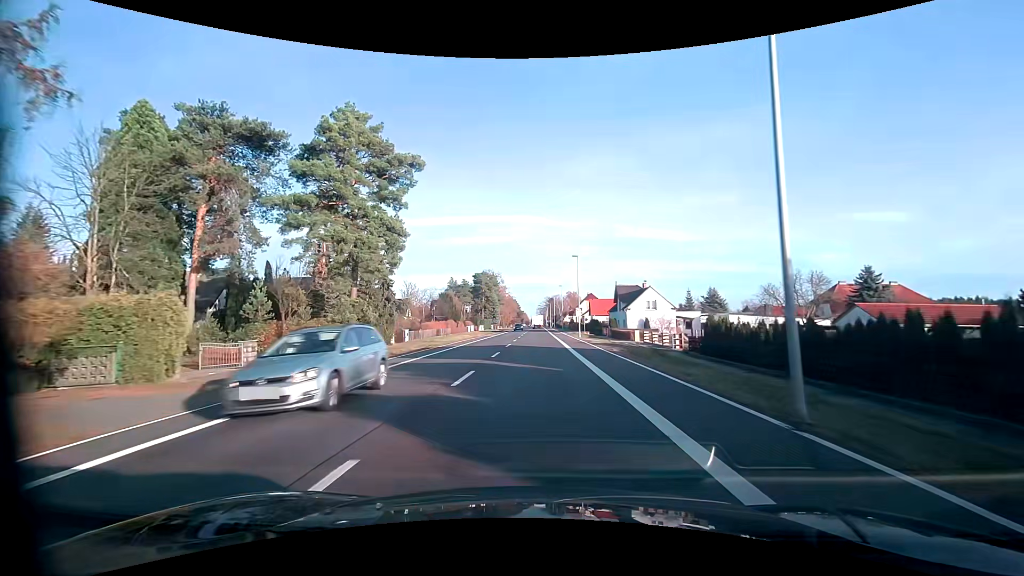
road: primary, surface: asphalt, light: Day
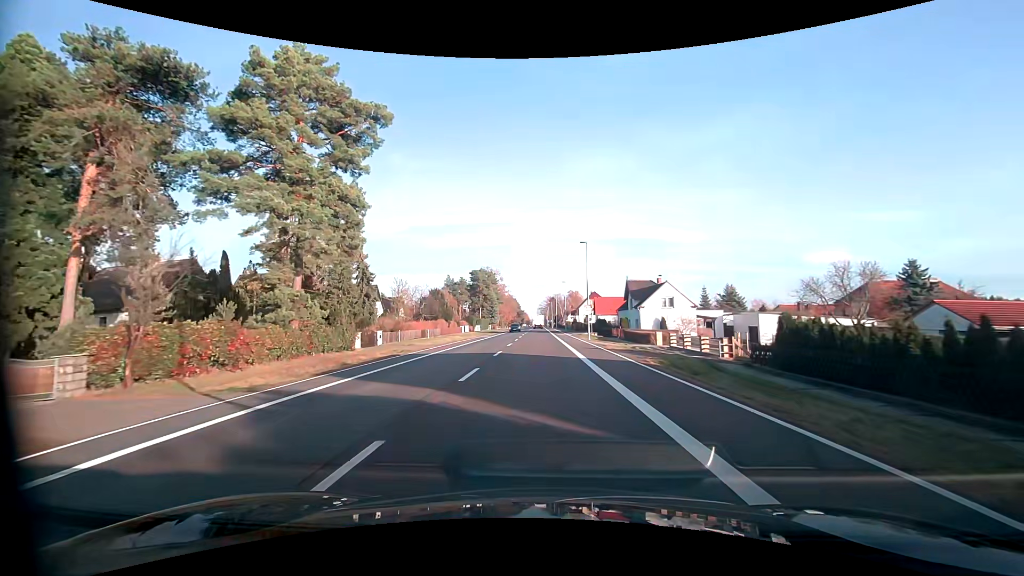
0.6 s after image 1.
(0.0, +8.4) m; 0°
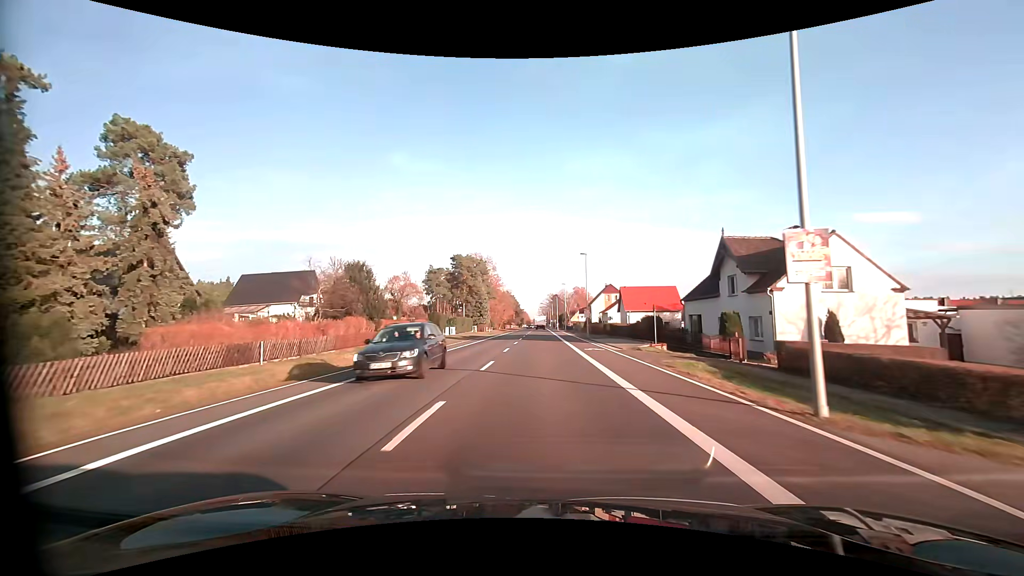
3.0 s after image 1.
(-0.2, +33.5) m; 0°
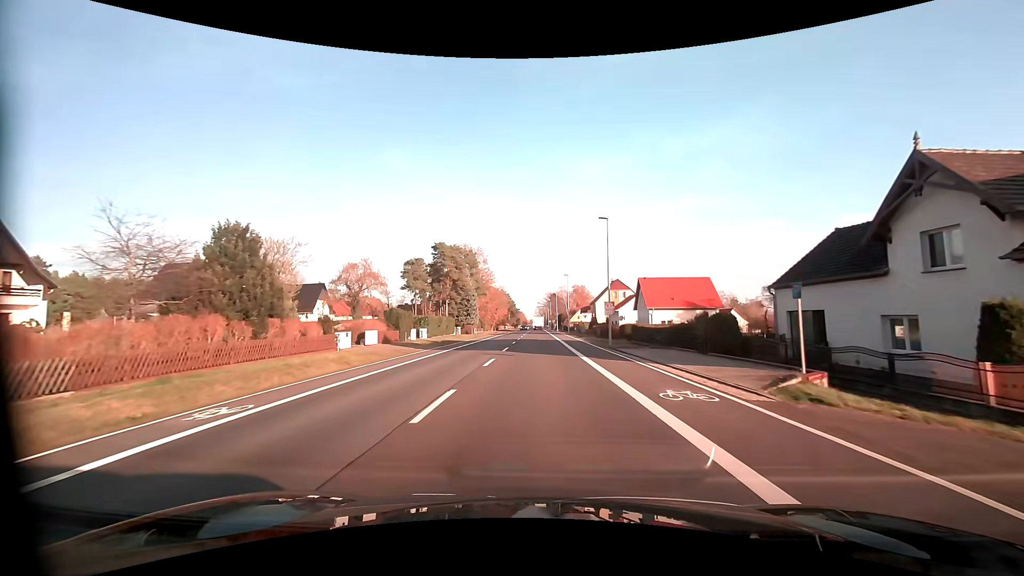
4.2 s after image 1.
(+0.1, +16.7) m; 0°
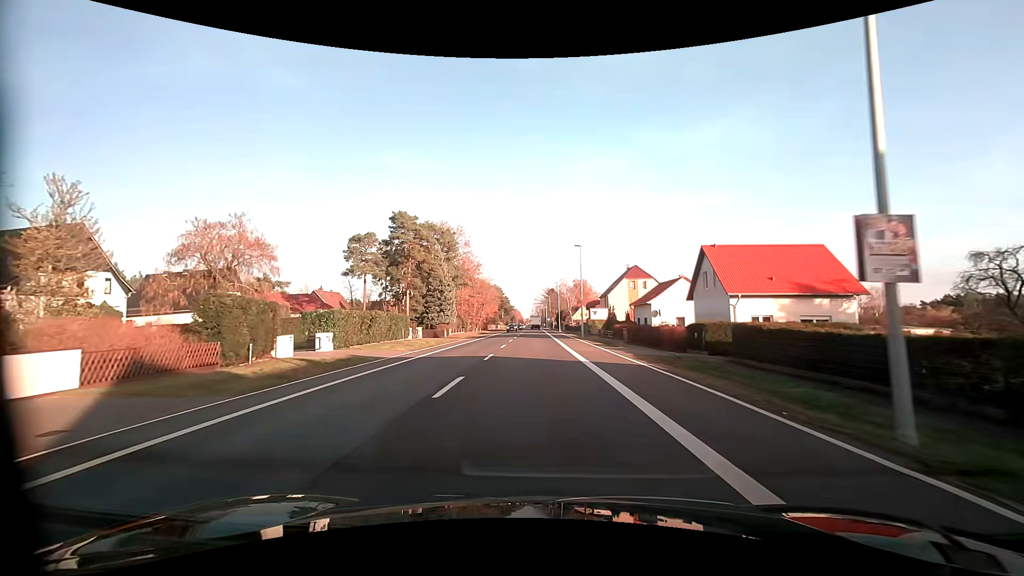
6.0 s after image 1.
(+0.1, +25.1) m; 0°
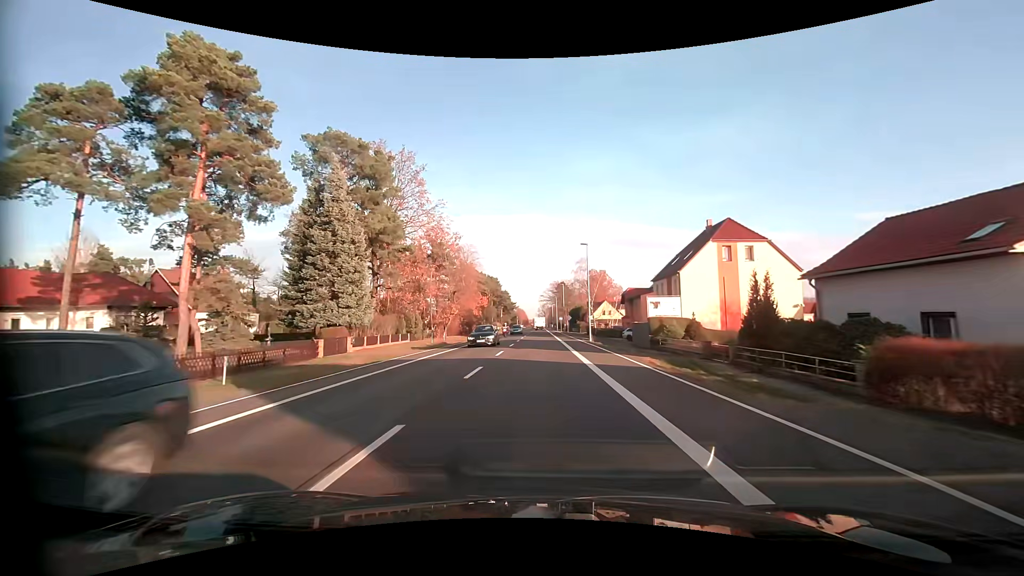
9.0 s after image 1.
(-0.2, +41.9) m; -1°
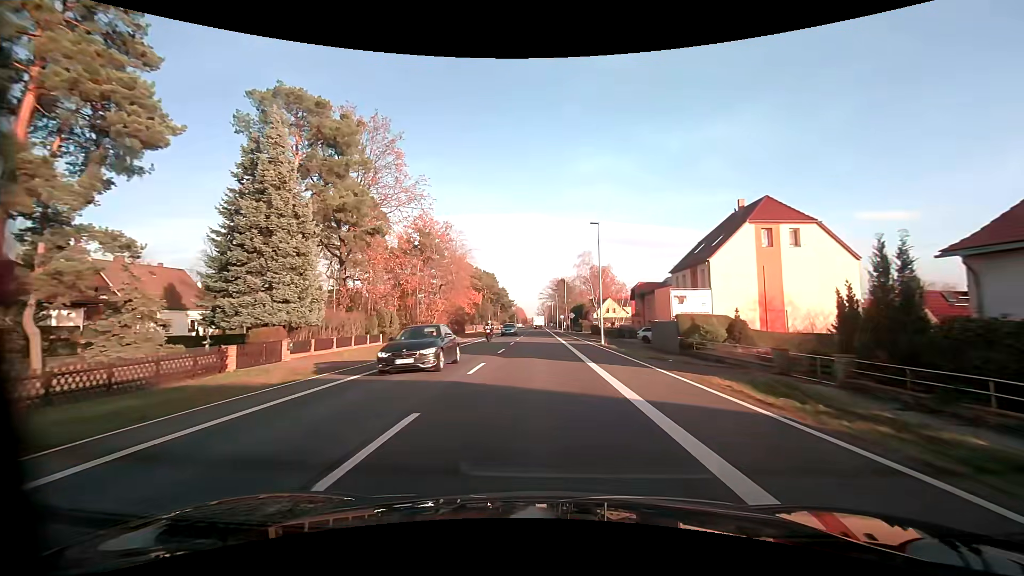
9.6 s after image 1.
(0.0, +8.4) m; 0°
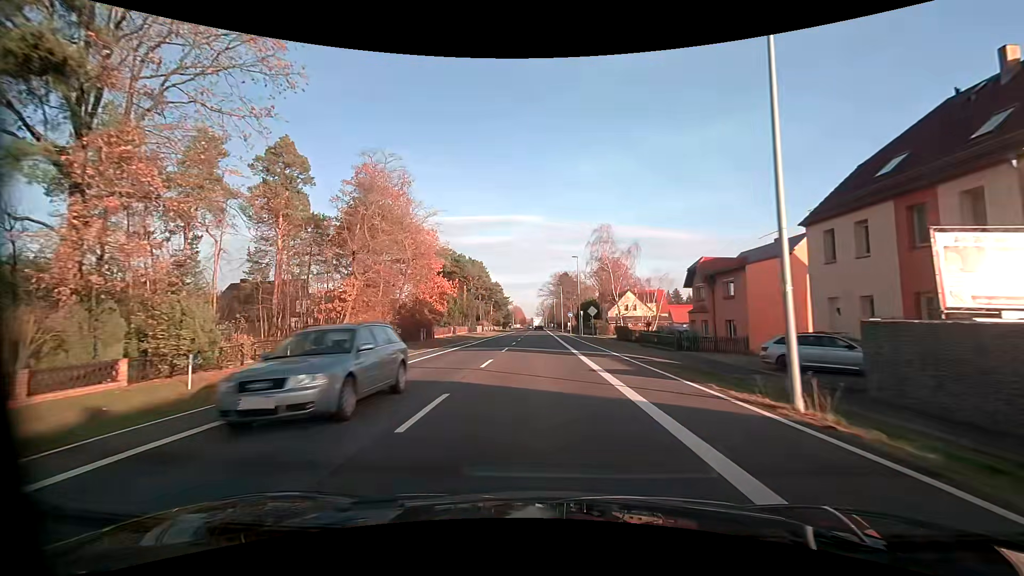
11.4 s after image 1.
(0.0, +25.1) m; 0°
(0, +10) (0, +20) (0, +30) (0, +40) (0, +50) (0, +60) (0, +70) (0, +80) (0, +90) (0, +100) m
